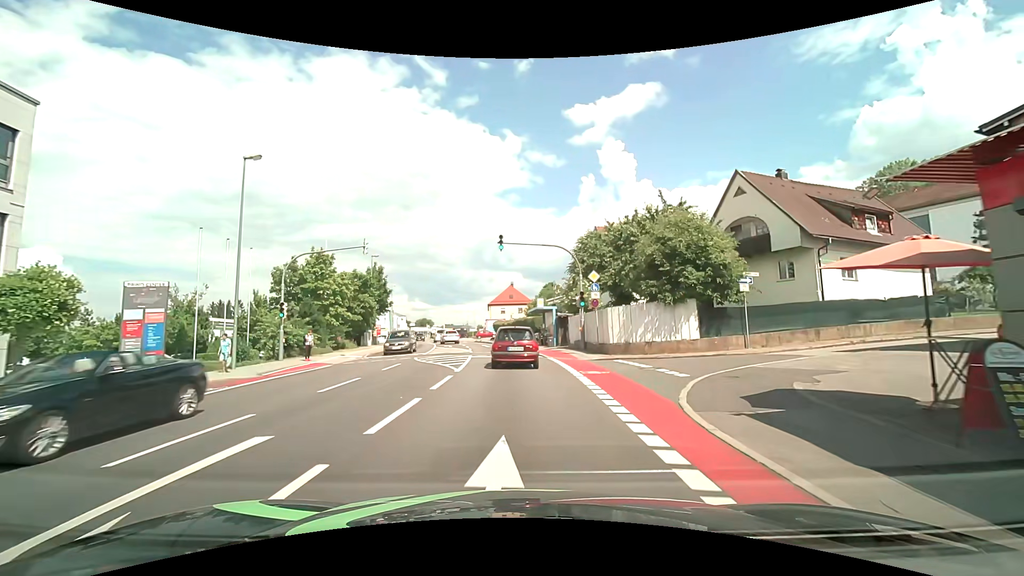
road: tertiary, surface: asphalt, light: Day
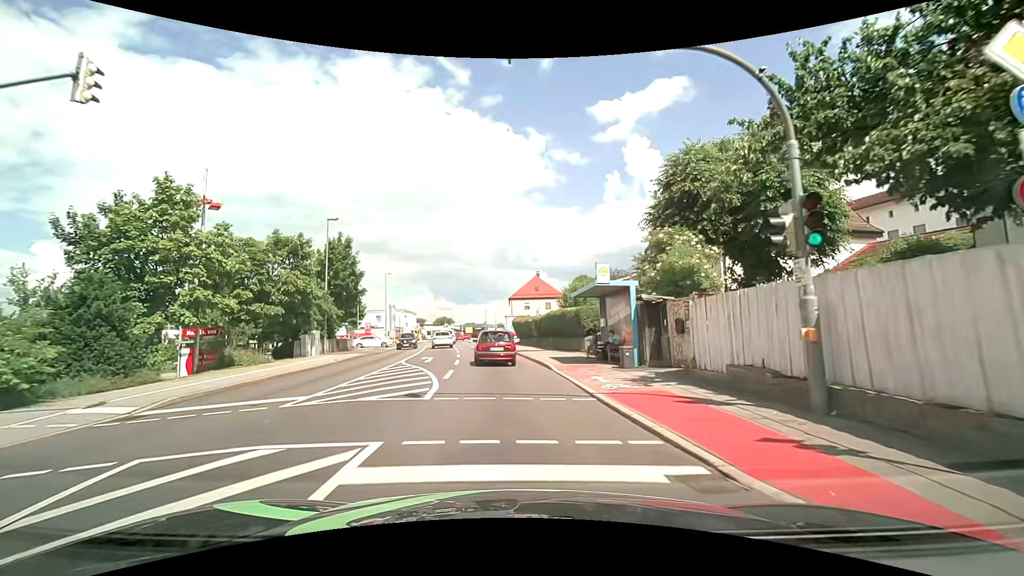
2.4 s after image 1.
(-0.4, +19.9) m; -2°
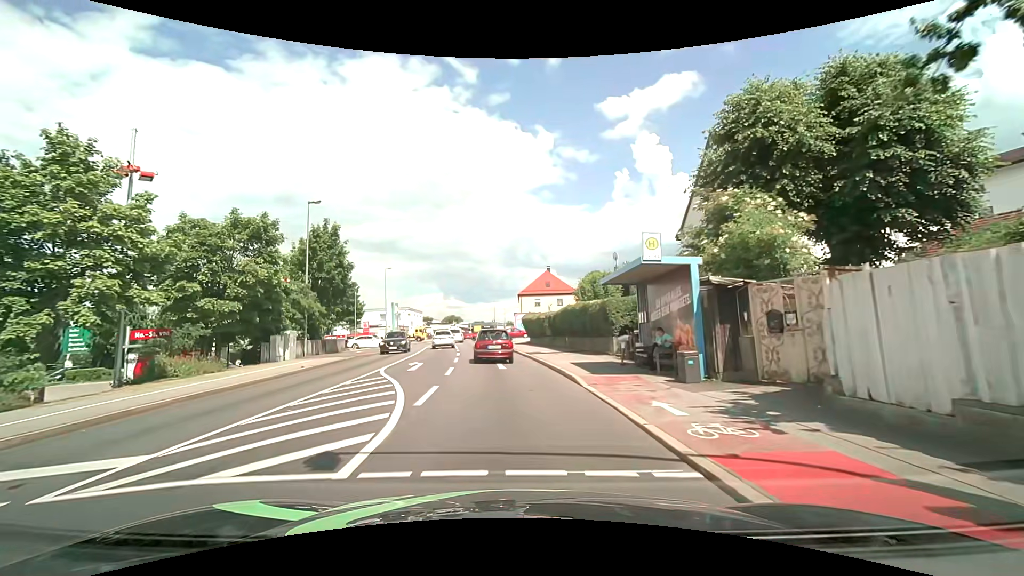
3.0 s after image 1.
(-0.1, +5.3) m; -2°
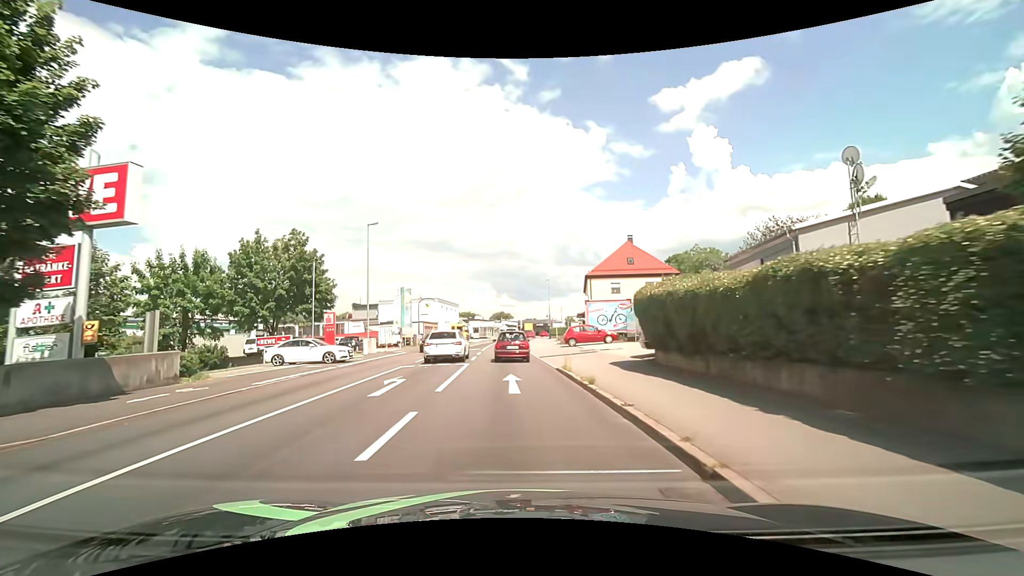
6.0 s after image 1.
(-1.4, +28.0) m; -6°
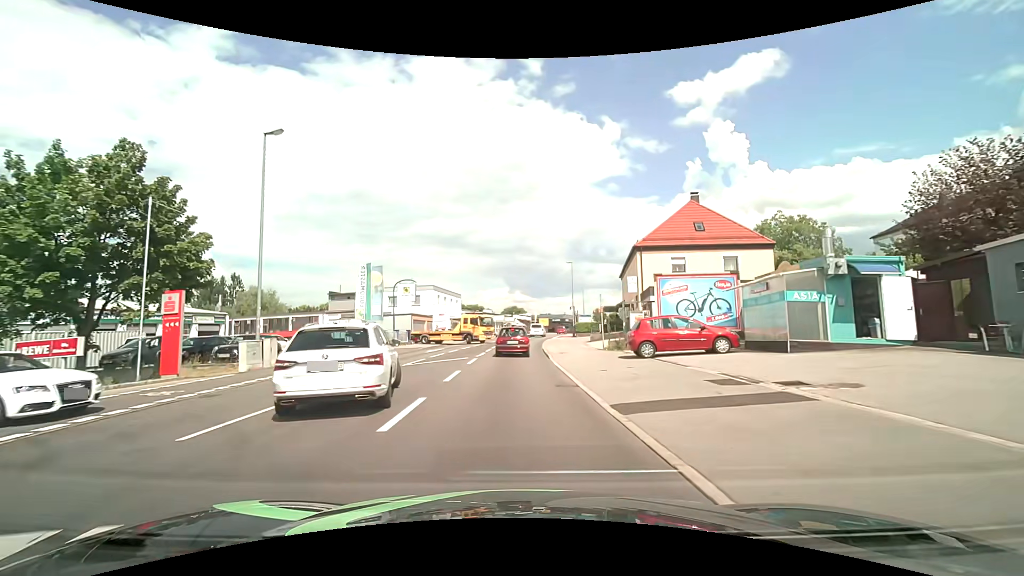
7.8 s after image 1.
(-0.2, +17.9) m; -1°
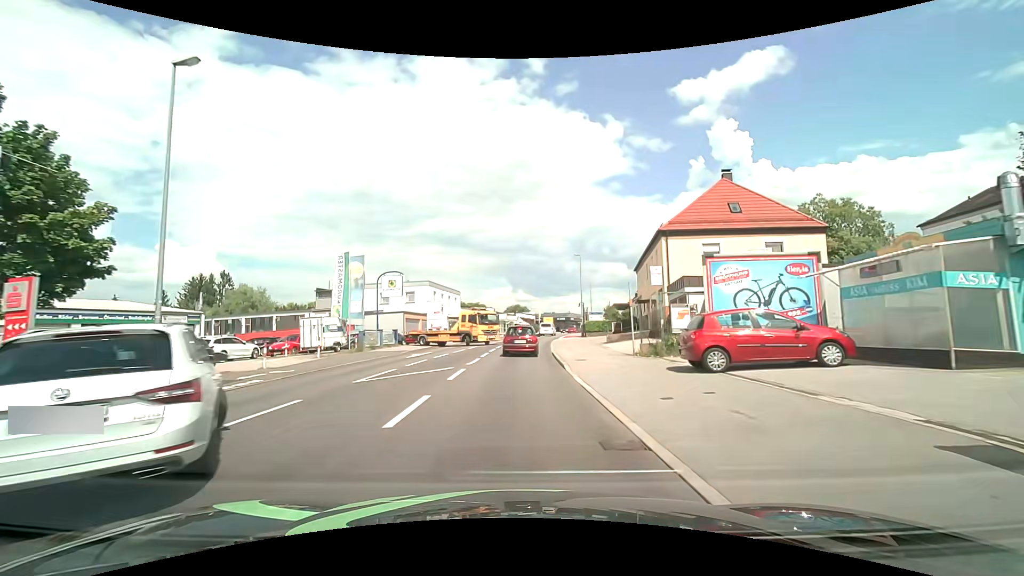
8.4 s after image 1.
(0.0, +5.9) m; 0°
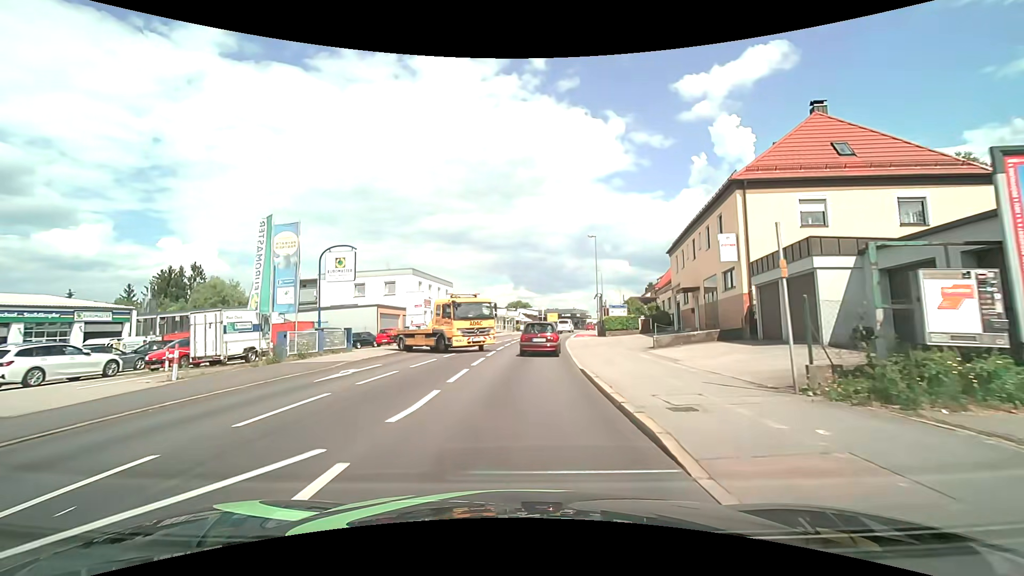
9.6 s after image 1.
(-0.1, +10.7) m; -1°
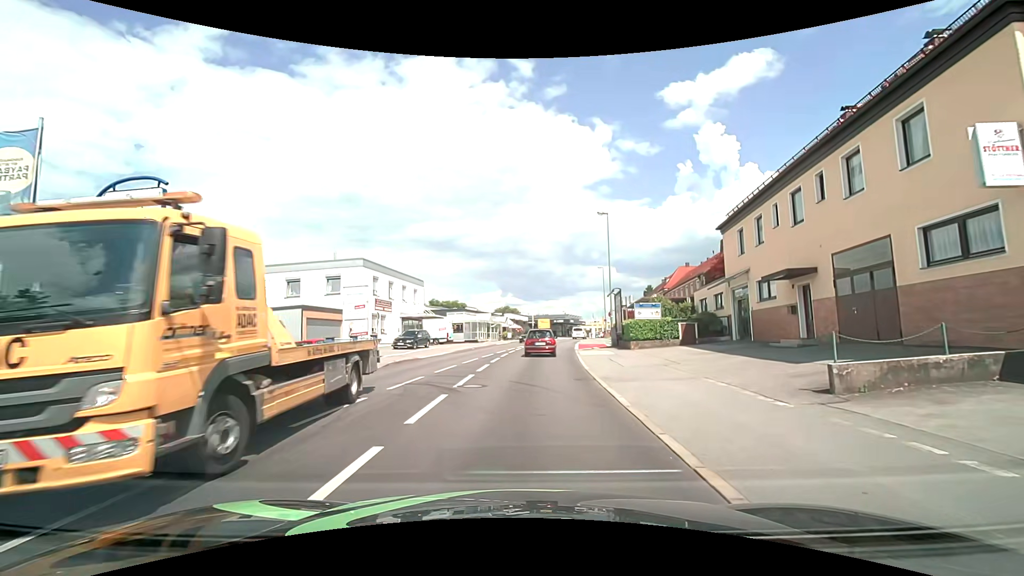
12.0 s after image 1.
(+0.1, +12.7) m; +2°
(0, +10) (0, +20) (+1, +30) (+2, +40) (+3, +50) (+4, +60) (+6, +70) (+8, +79) (+11, +89) (+13, +99) m
